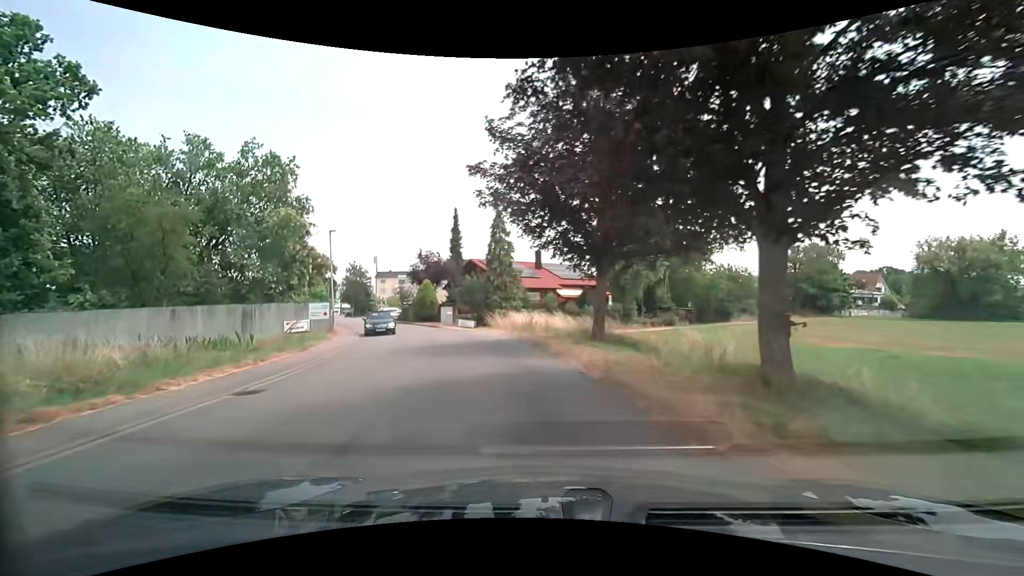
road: unclassified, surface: asphalt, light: Day
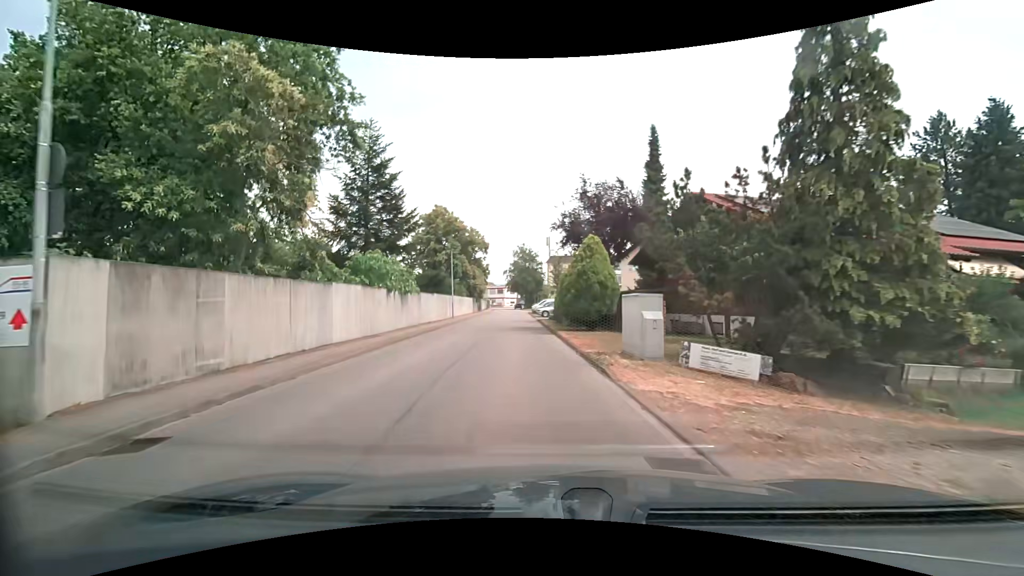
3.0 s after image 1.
(-4.9, +28.2) m; -21°
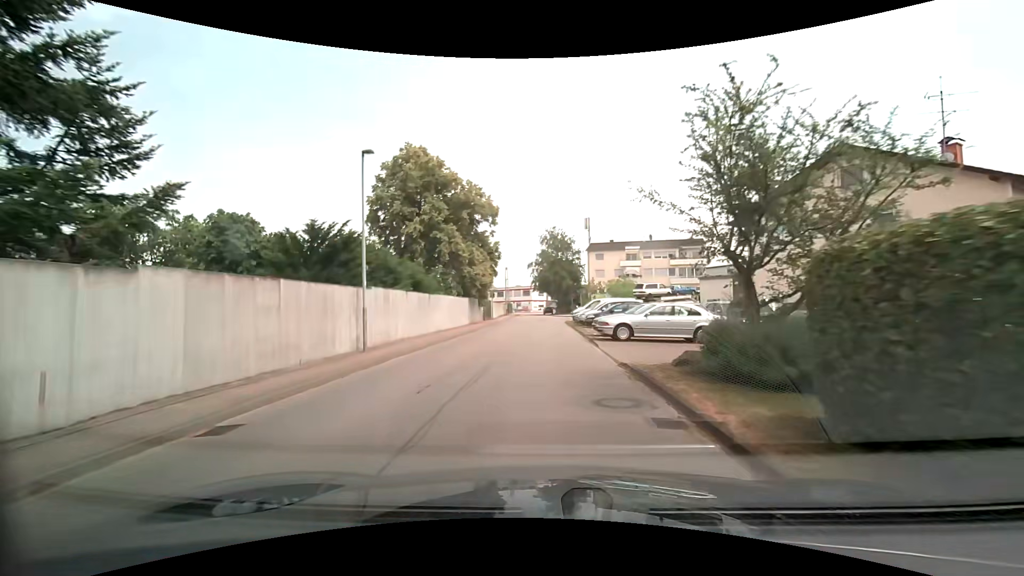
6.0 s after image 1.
(-2.4, +29.2) m; -5°
(0, +10) (0, +20) (0, +30) (0, +40) (0, +50) (-1, +60) (-1, +70) (-1, +80) (-1, +90) (-3, +100) m
